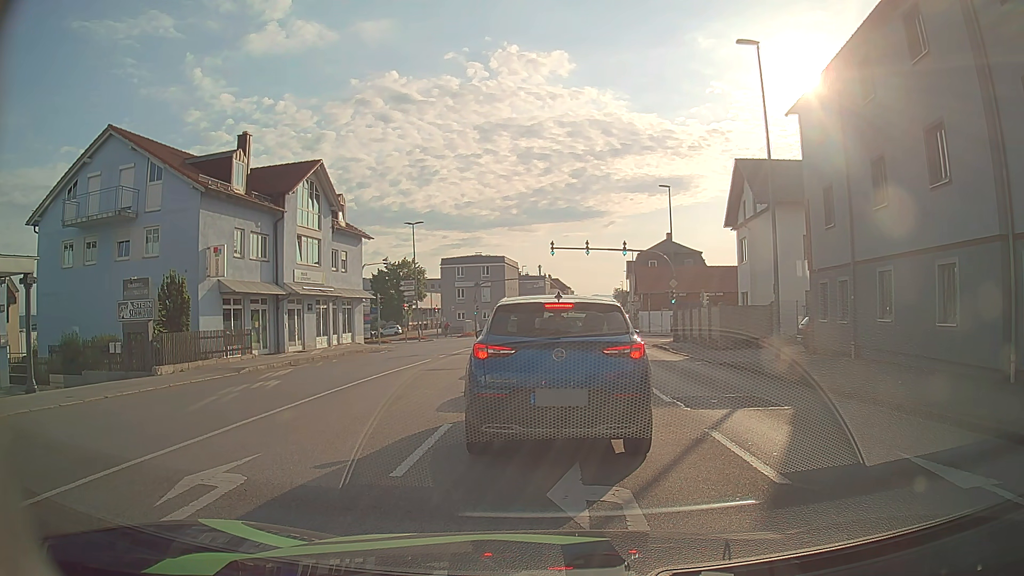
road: tertiary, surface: asphalt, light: Day
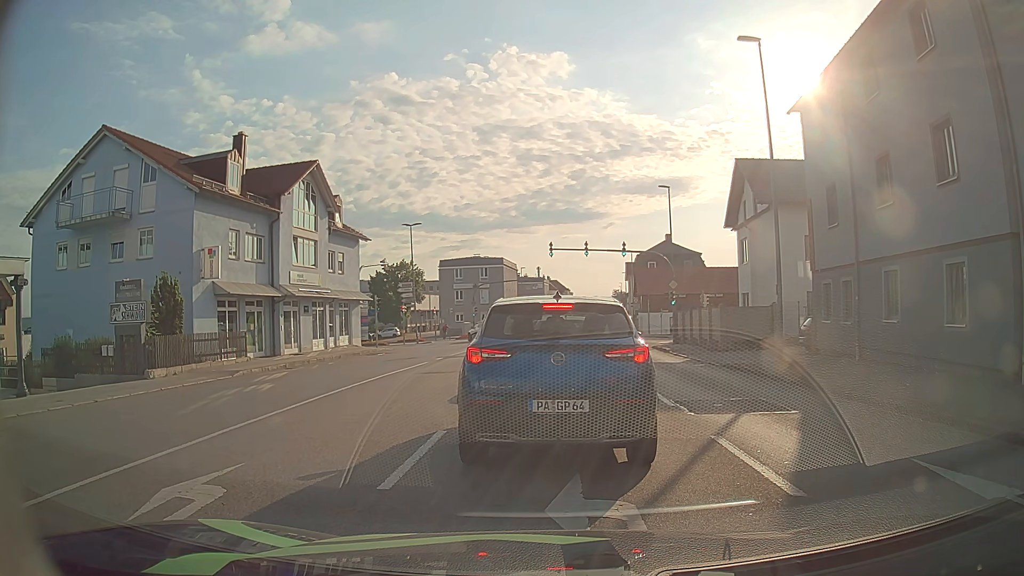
(0.0, +0.4) m; 0°
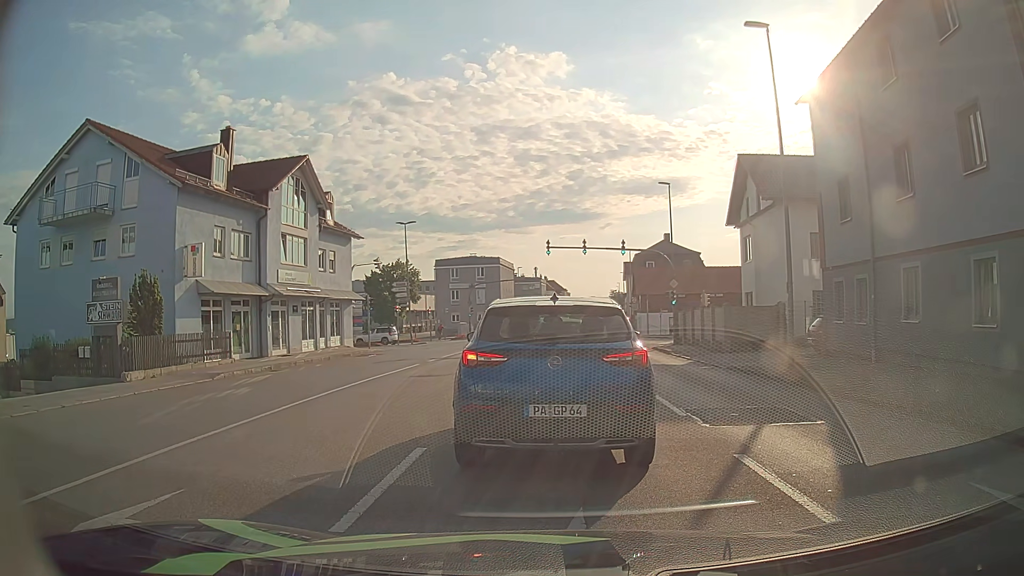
(0.0, +1.2) m; 0°
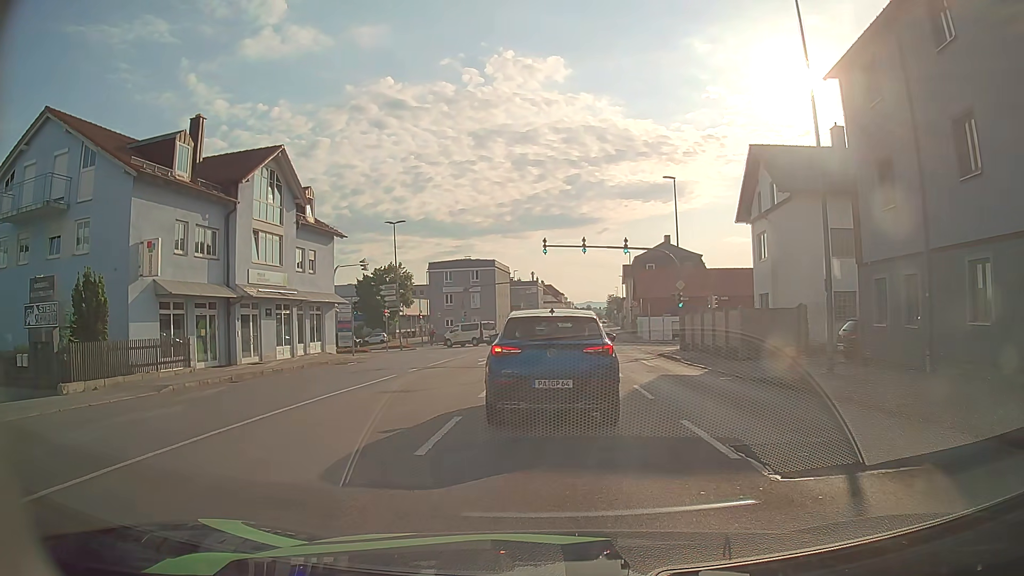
(-0.1, +3.3) m; -2°
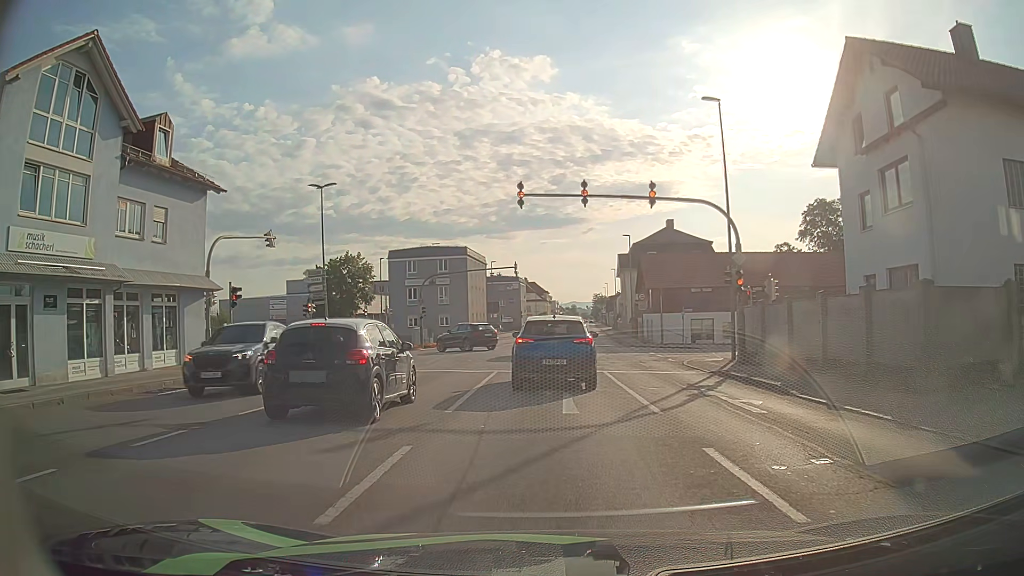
(+0.2, +15.0) m; +1°
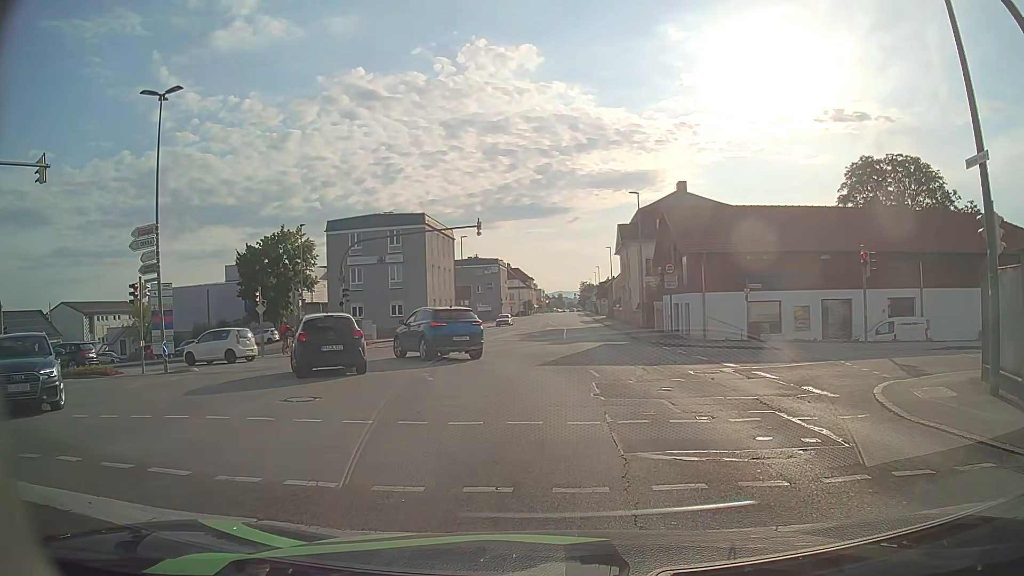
(+0.3, +16.7) m; +1°
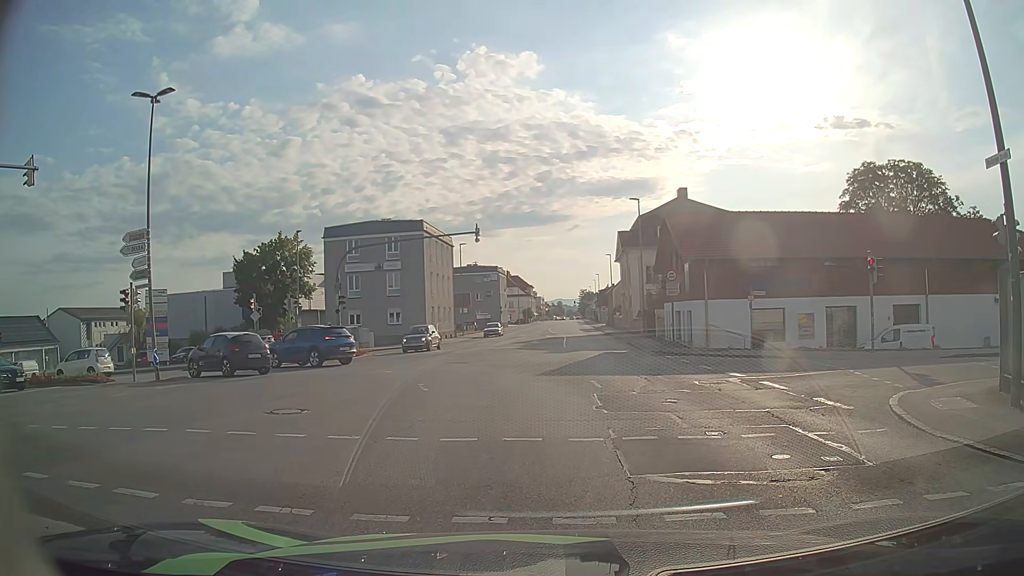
(0.0, +0.6) m; 0°
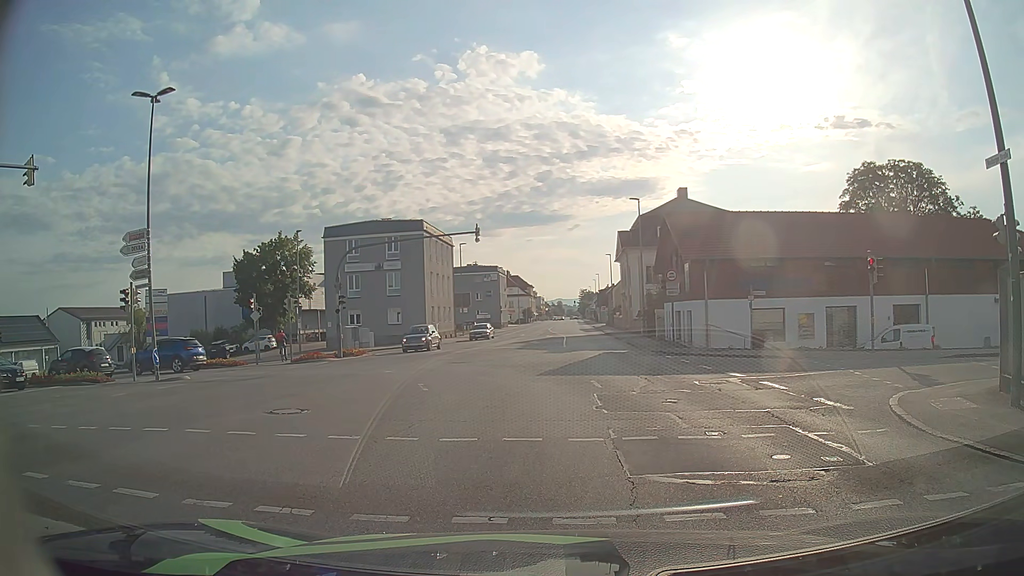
(0.0, 0.0) m; 0°
